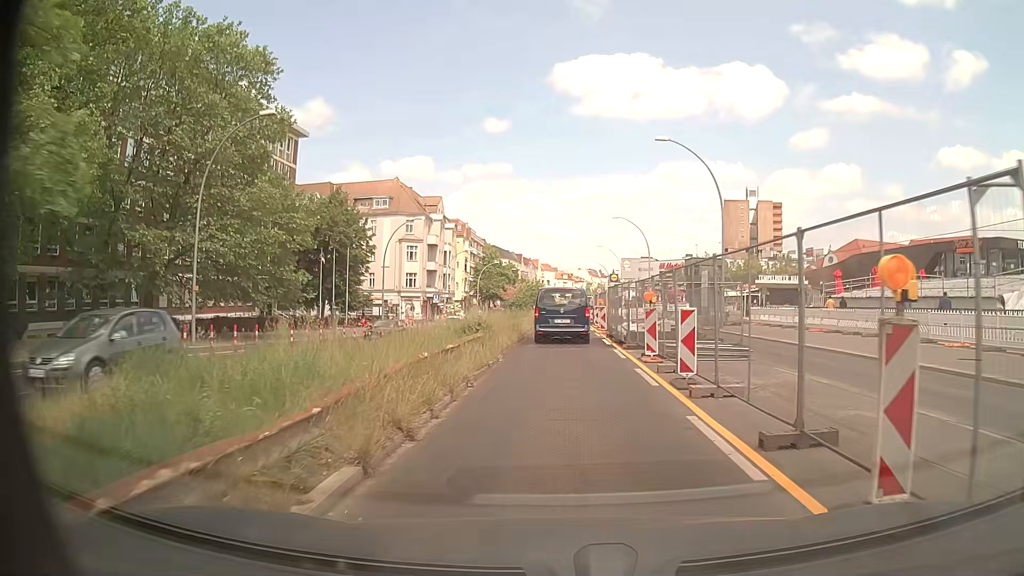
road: primary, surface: asphalt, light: Day
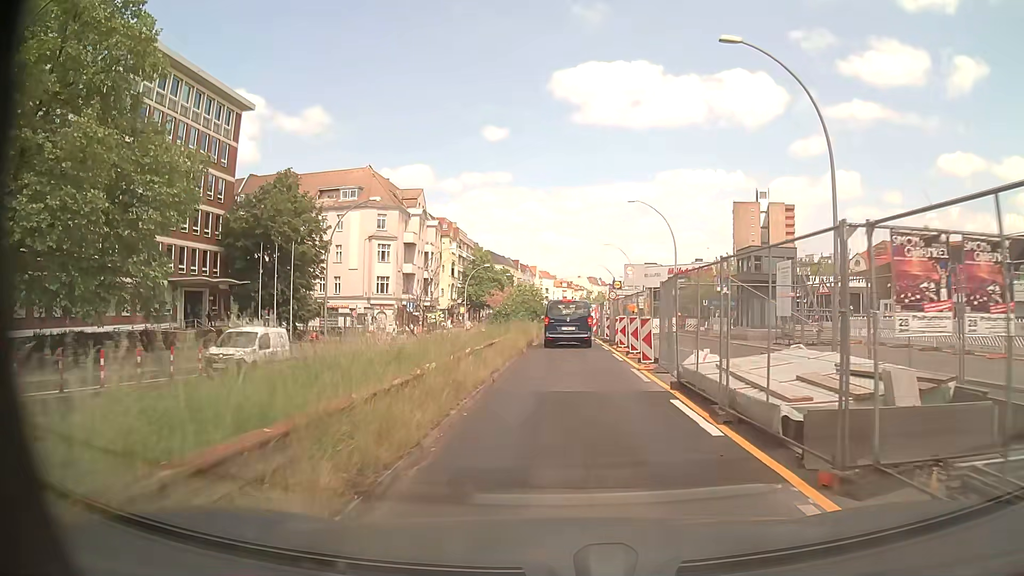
(-0.2, +15.4) m; 0°
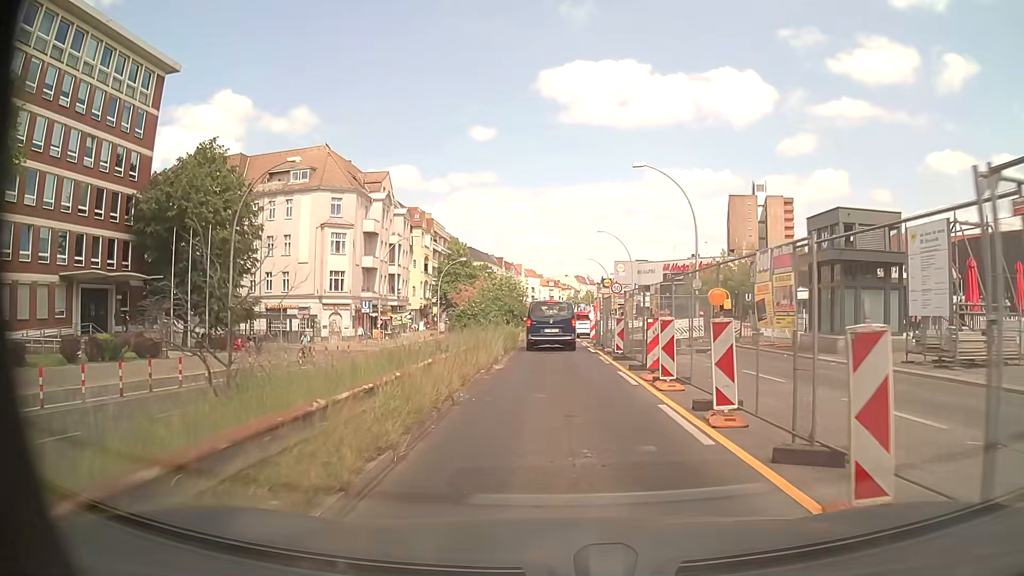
(+0.1, +12.6) m; +1°
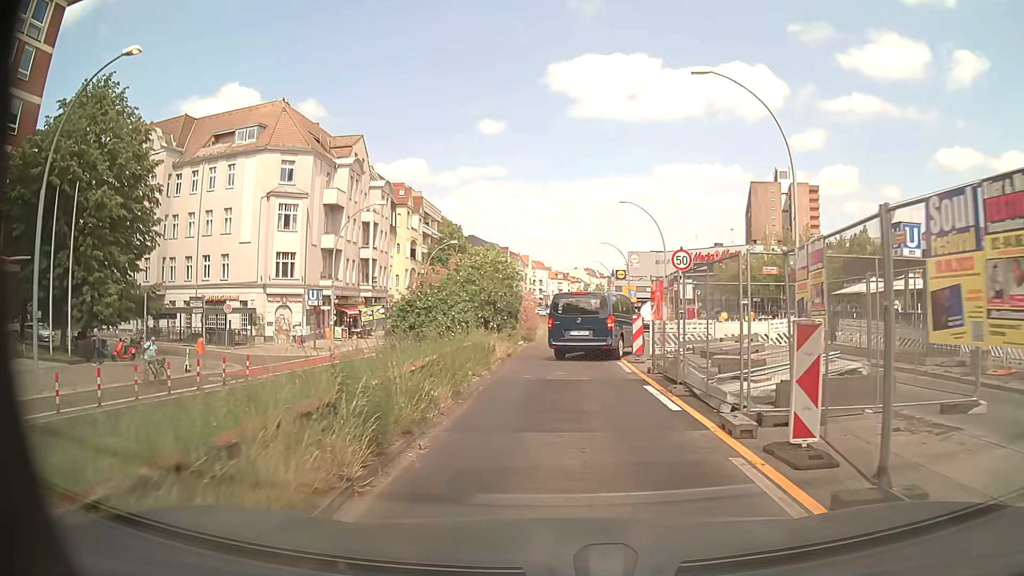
(-0.2, +15.4) m; -2°
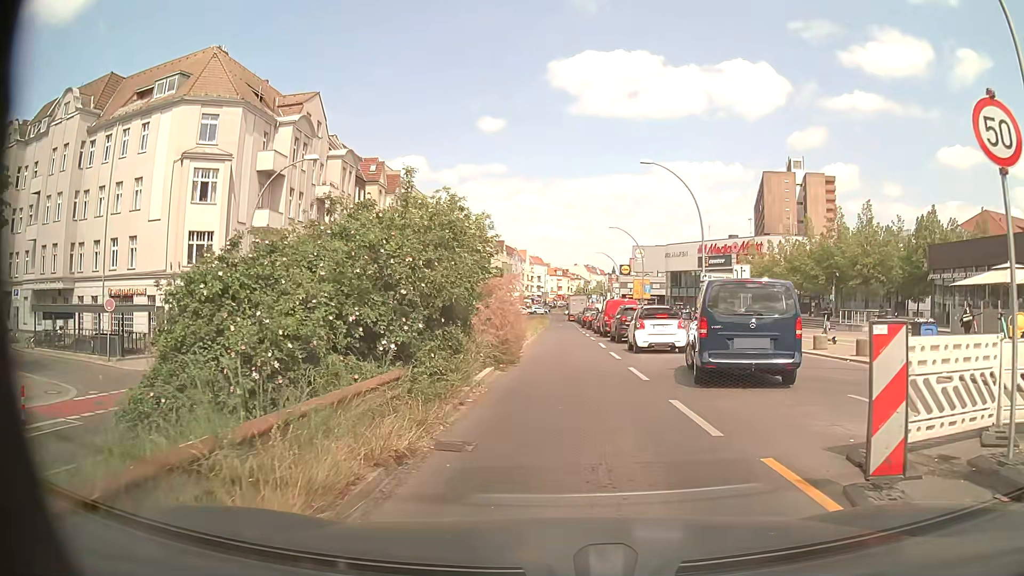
(+0.2, +13.6) m; +1°
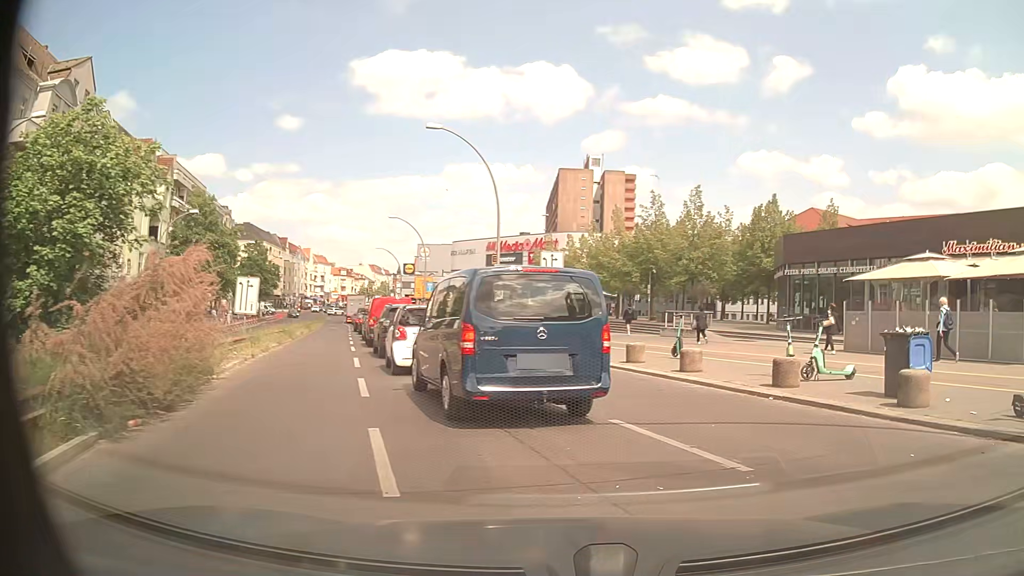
(+0.6, +8.0) m; +16°
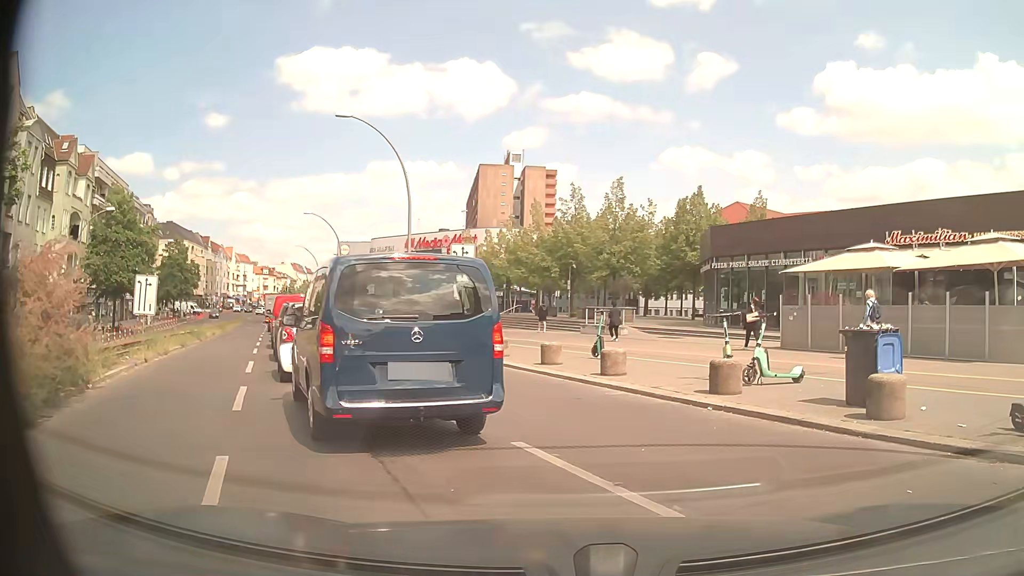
(+0.1, +1.6) m; +5°
